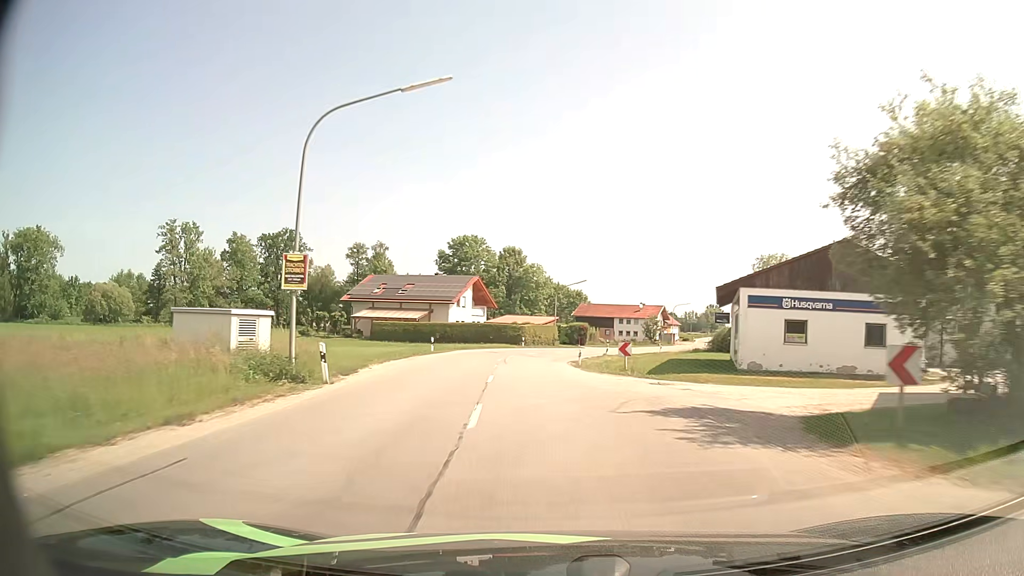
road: secondary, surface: asphalt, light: Day
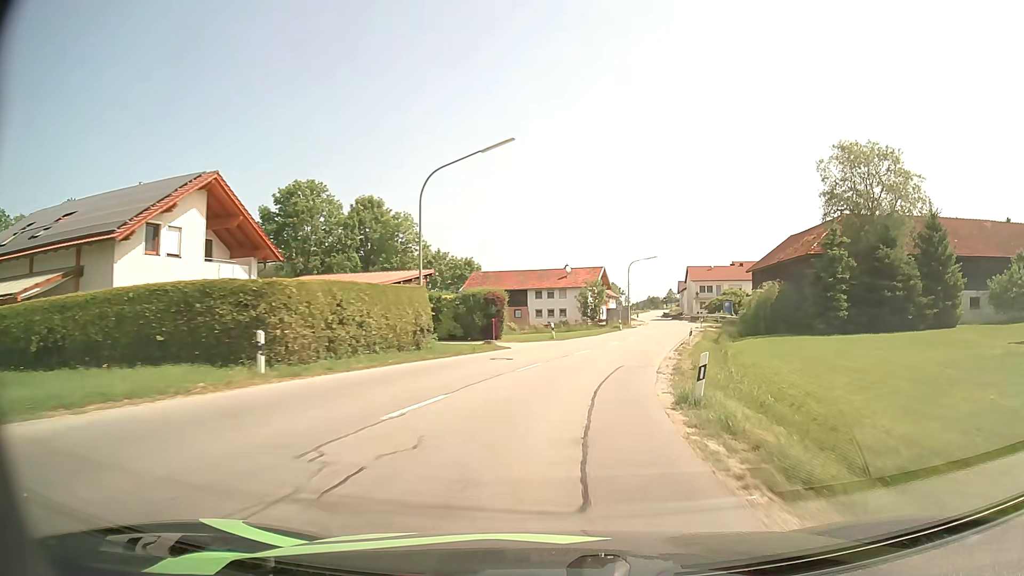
(+0.9, +51.2) m; +10°
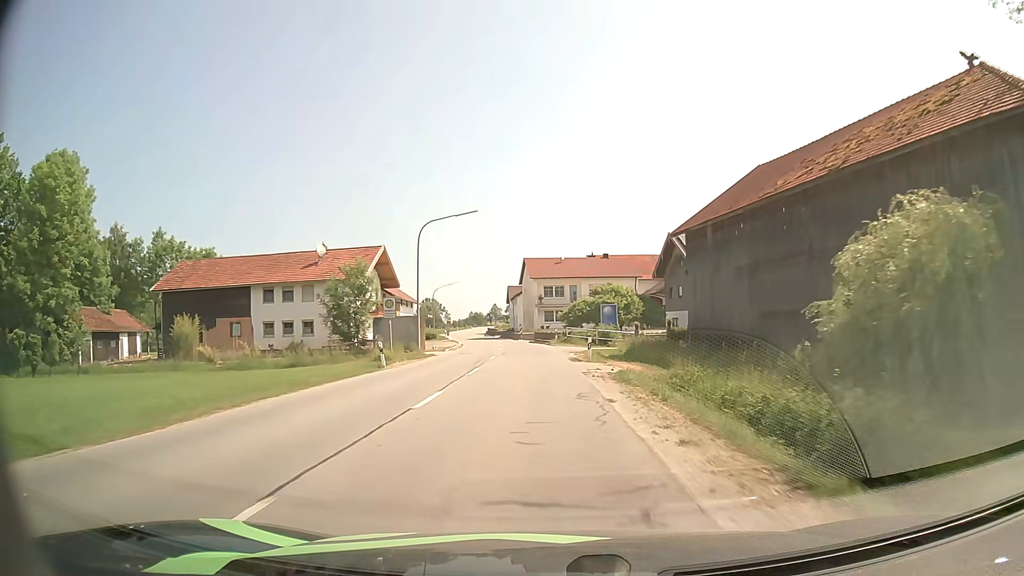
(+6.4, +40.0) m; +15°
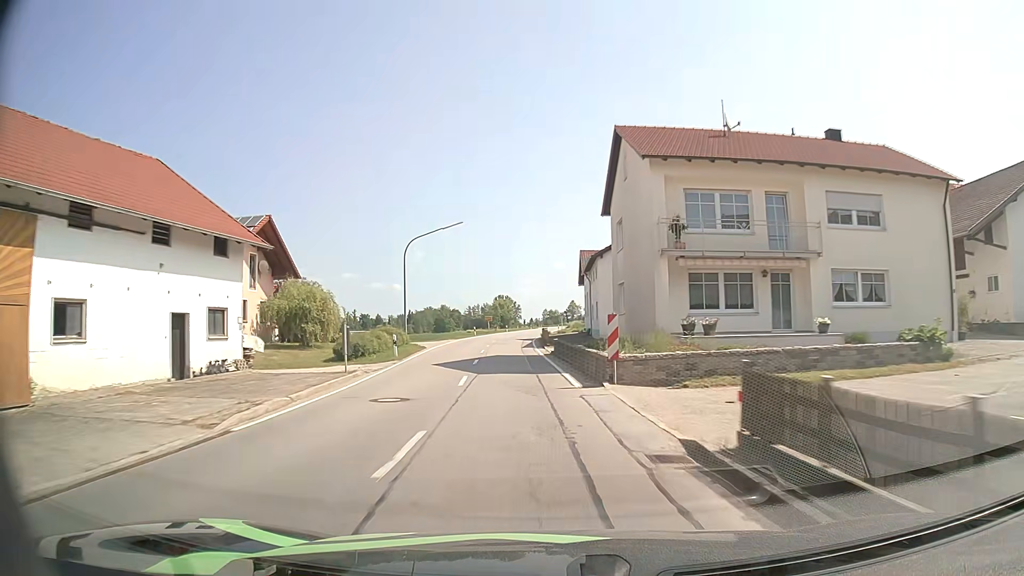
(-2.3, +53.3) m; -6°
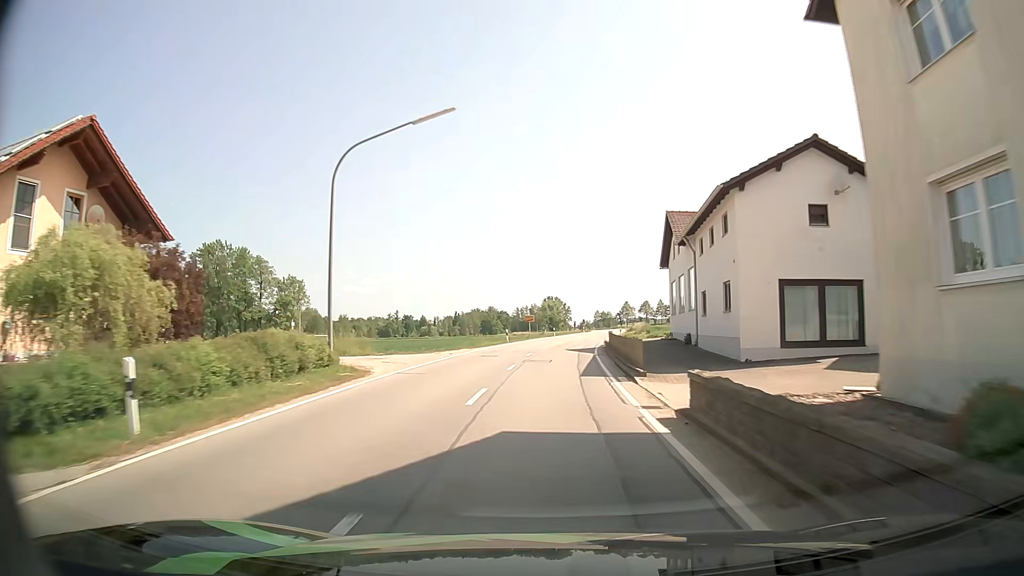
(-1.3, +22.3) m; -5°
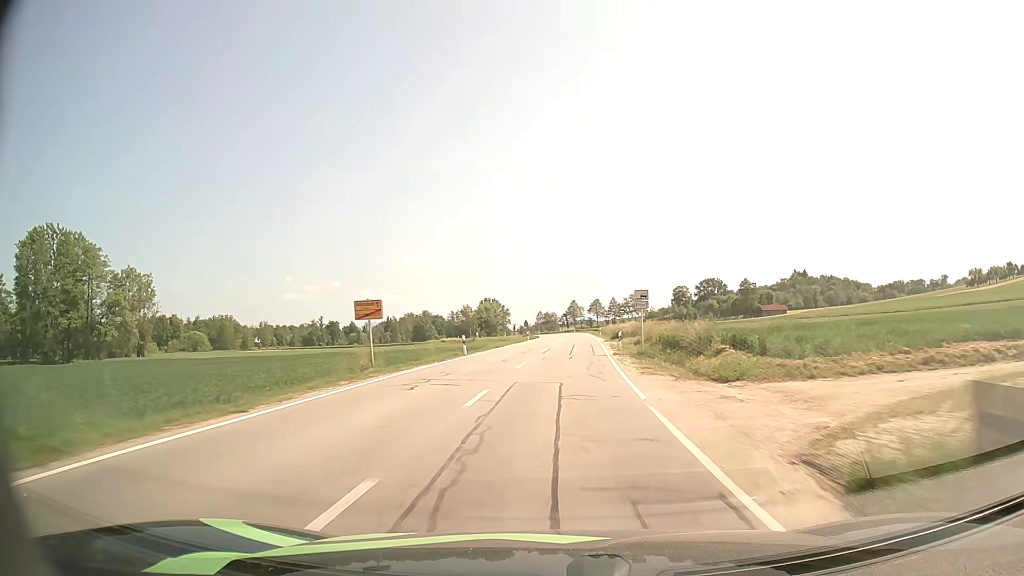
(+1.6, +45.6) m; +5°
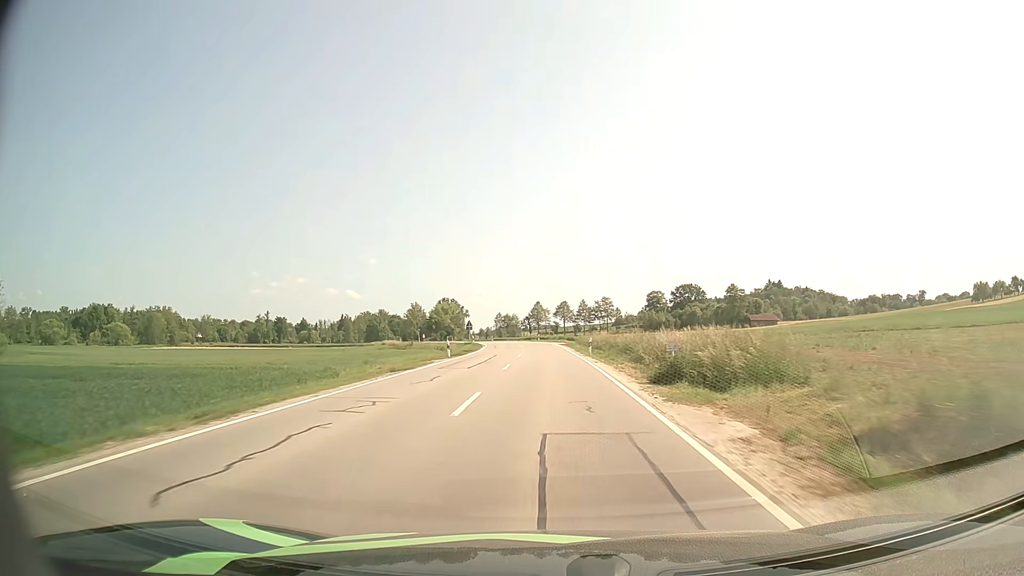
(+1.0, +35.8) m; +3°
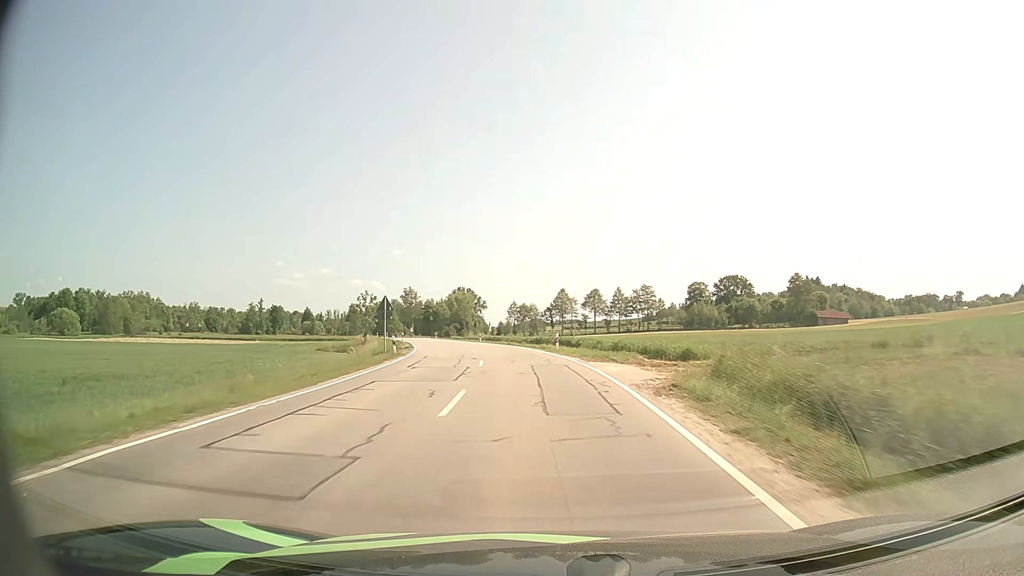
(-0.3, +48.9) m; -2°
(0, +10) (-1, +20) (-2, +30) (-3, +40) (-5, +50) (-7, +59) (-10, +69) (-12, +79) (-15, +89) (-17, +98) m
